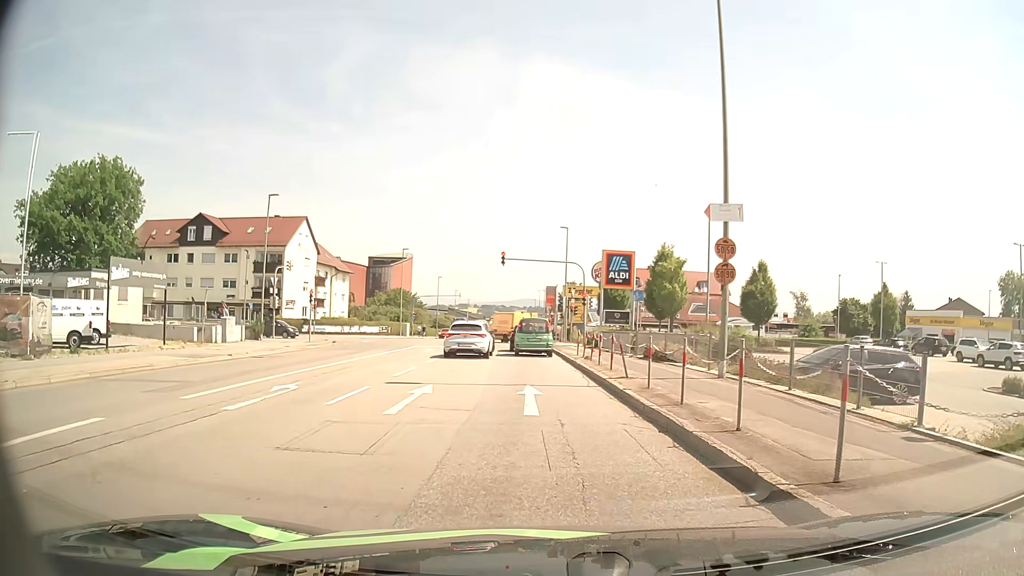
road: tertiary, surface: asphalt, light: Day
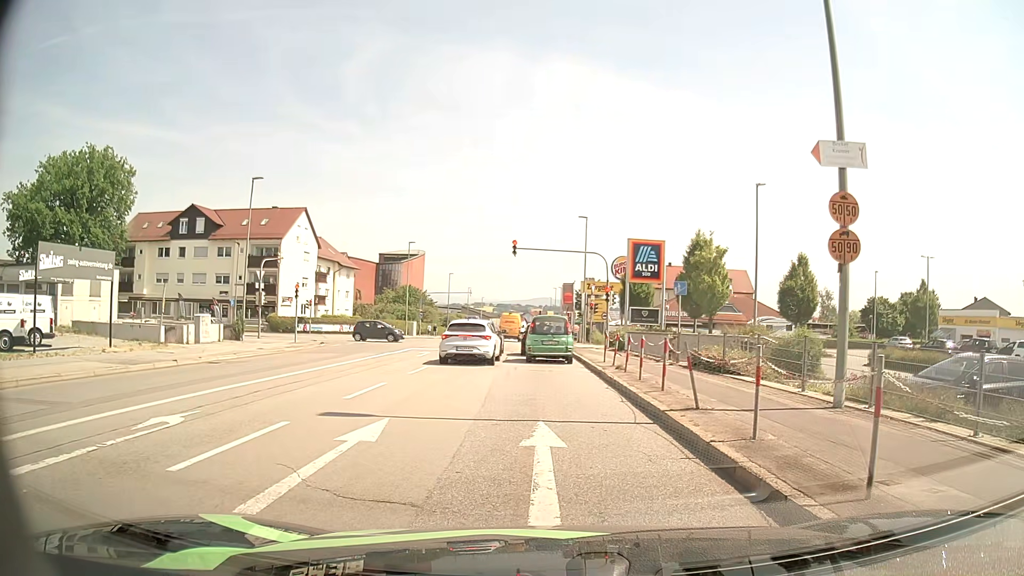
(0.0, +5.4) m; 0°
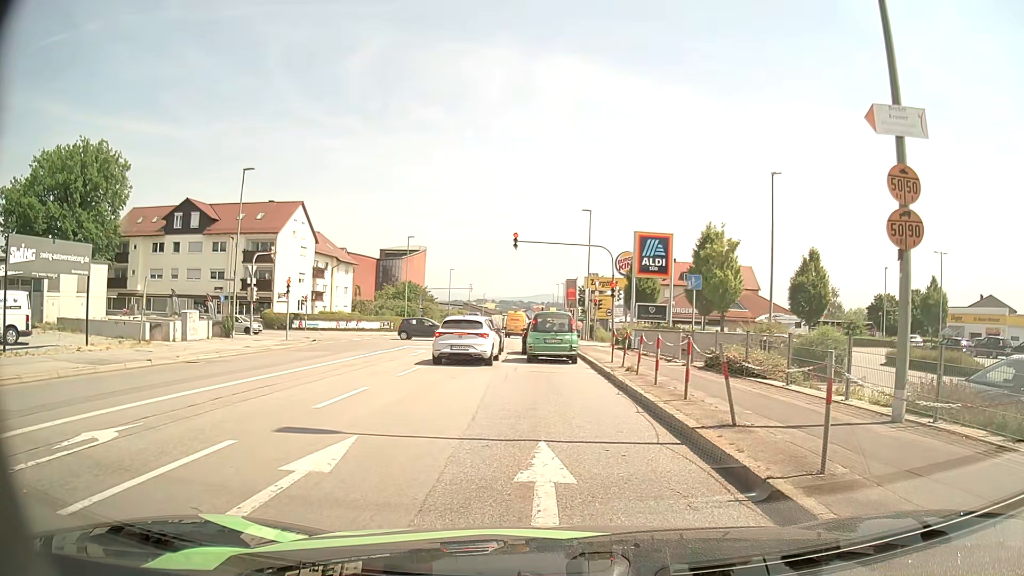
(0.0, +1.7) m; 0°
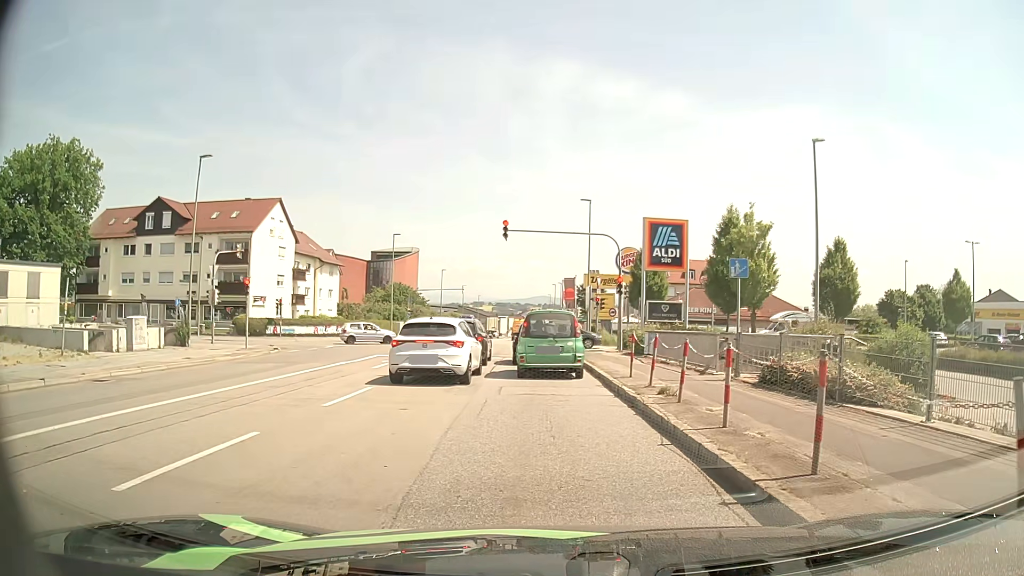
(0.0, +5.1) m; -1°
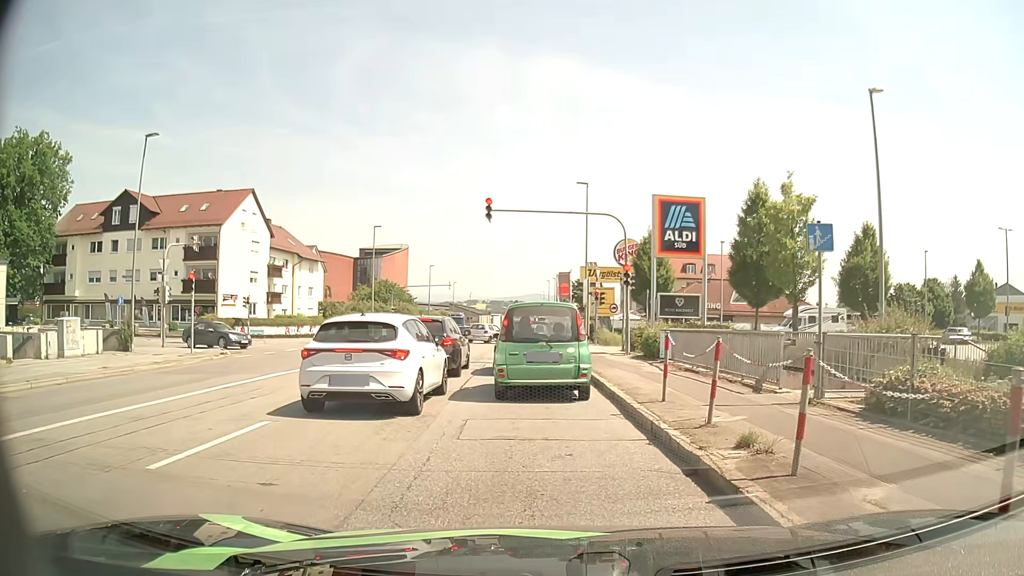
(+0.1, +5.1) m; +1°
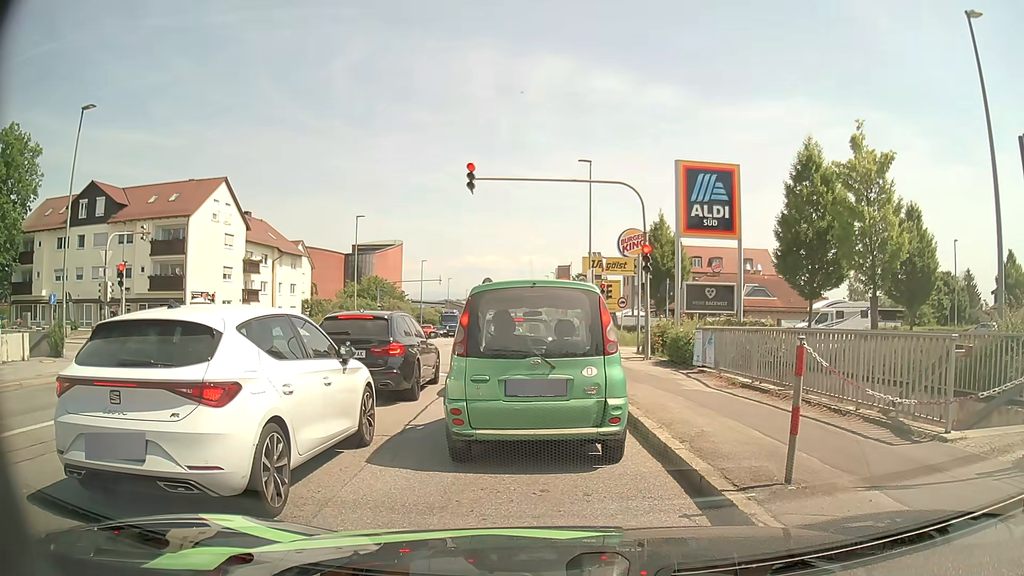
(0.0, +5.1) m; -1°
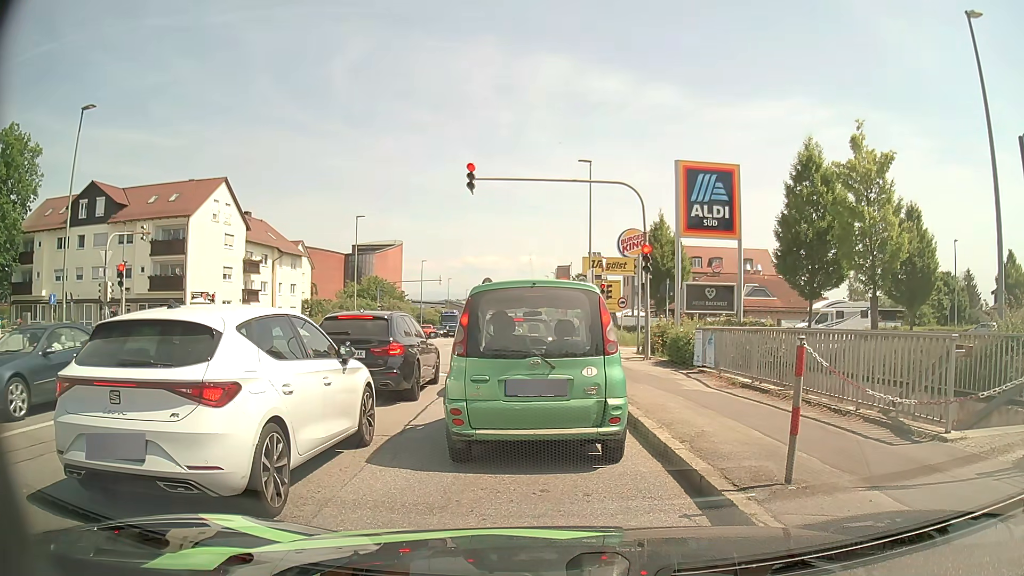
(0.0, 0.0) m; 0°
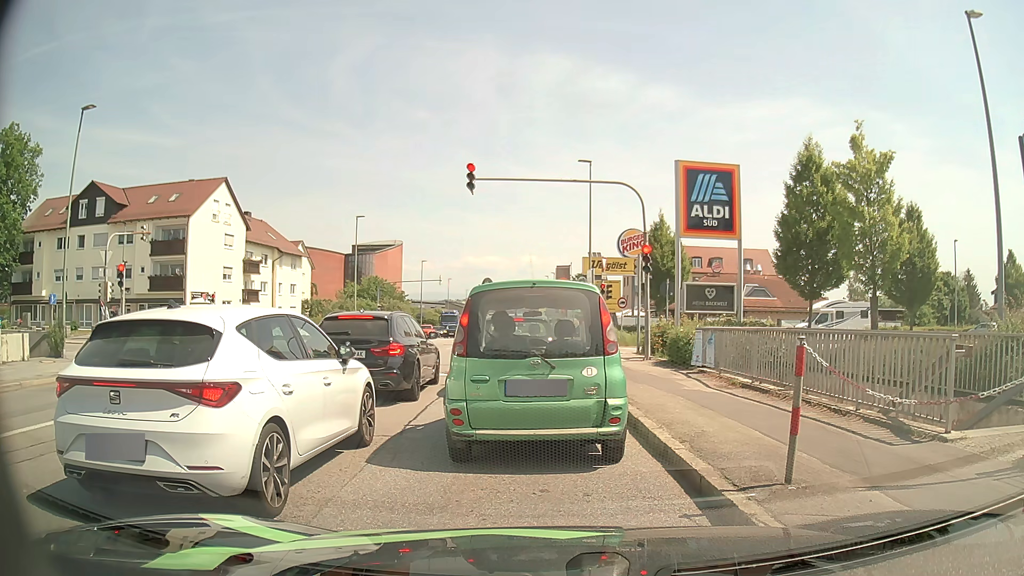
(0.0, 0.0) m; 0°
(0, +10) (0, +20) (-1, +30) (-1, +40) (-1, +50) (-2, +60) (-2, +70) (-2, +80) (-3, +90) (-3, +100) m
